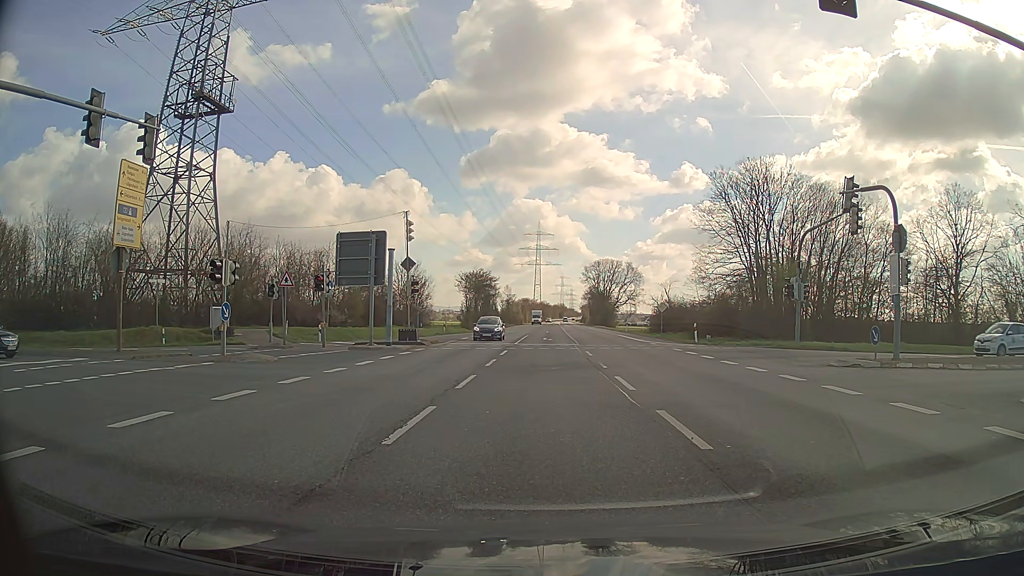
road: secondary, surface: asphalt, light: Day
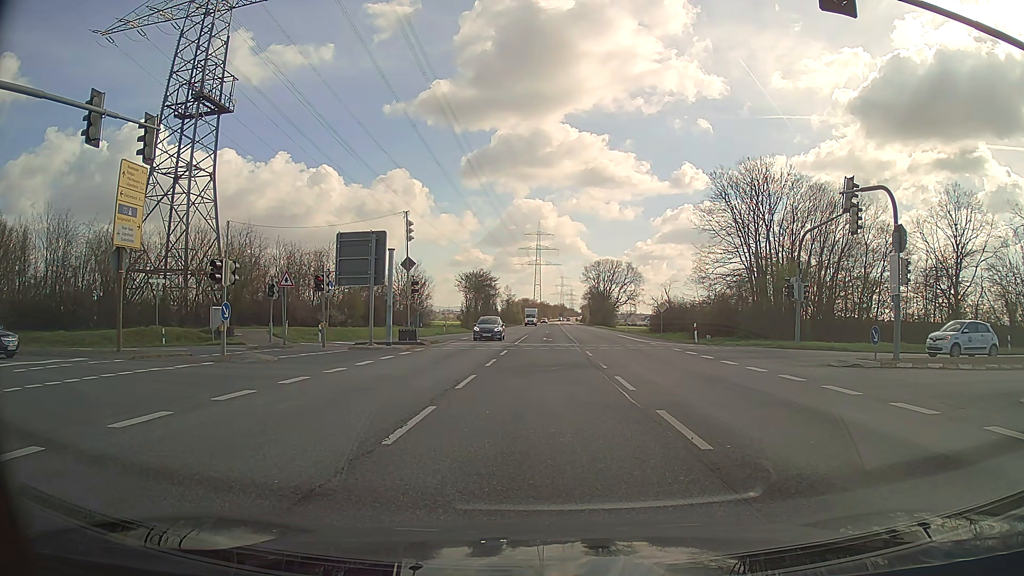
(0.0, 0.0) m; 0°
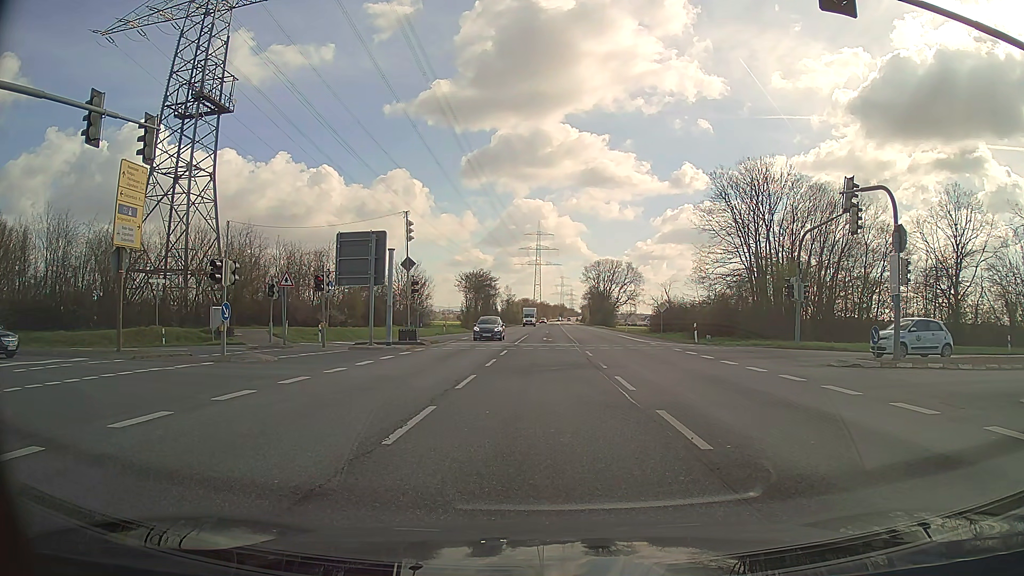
(0.0, 0.0) m; 0°
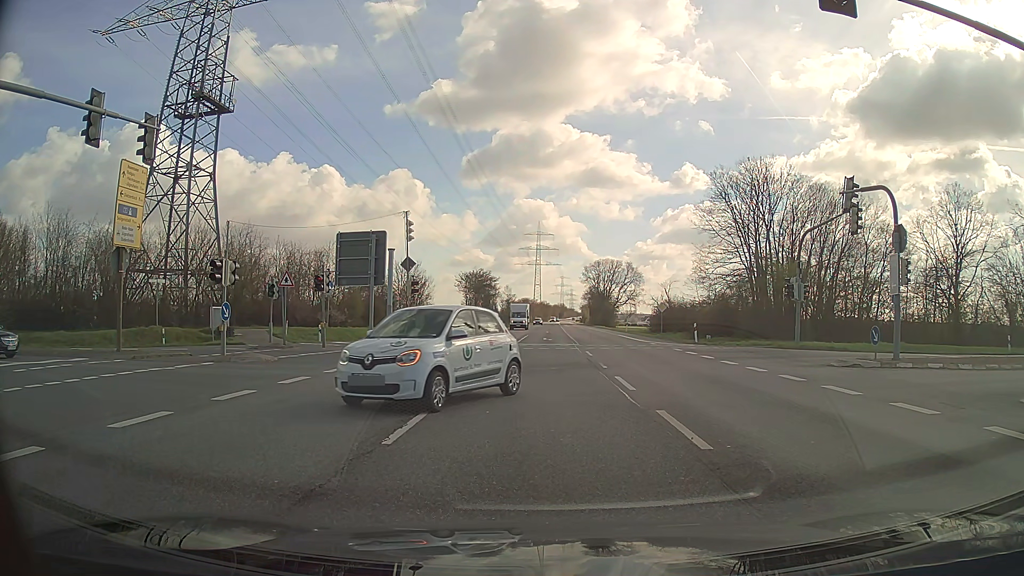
(0.0, 0.0) m; 0°
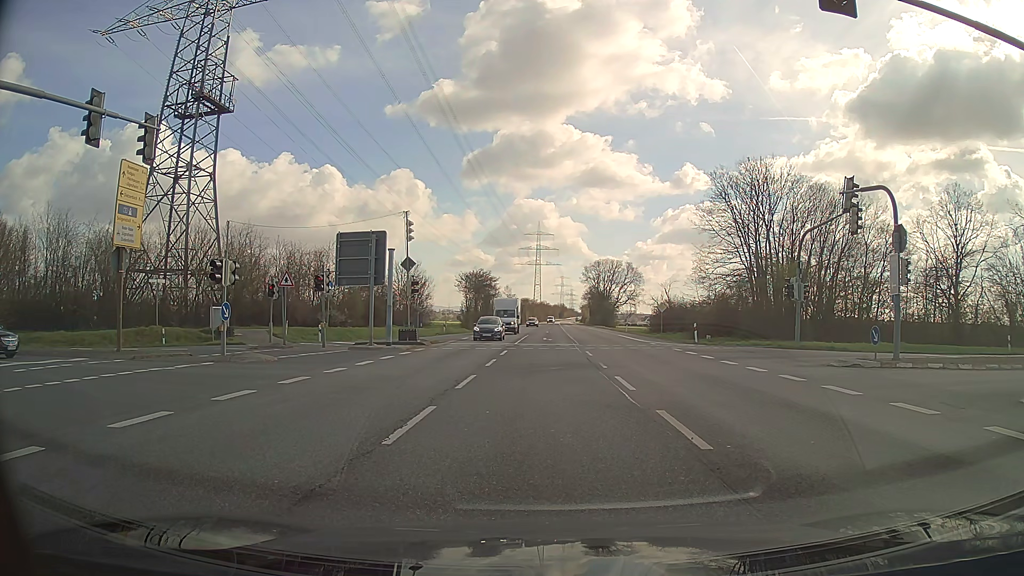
(0.0, 0.0) m; 0°
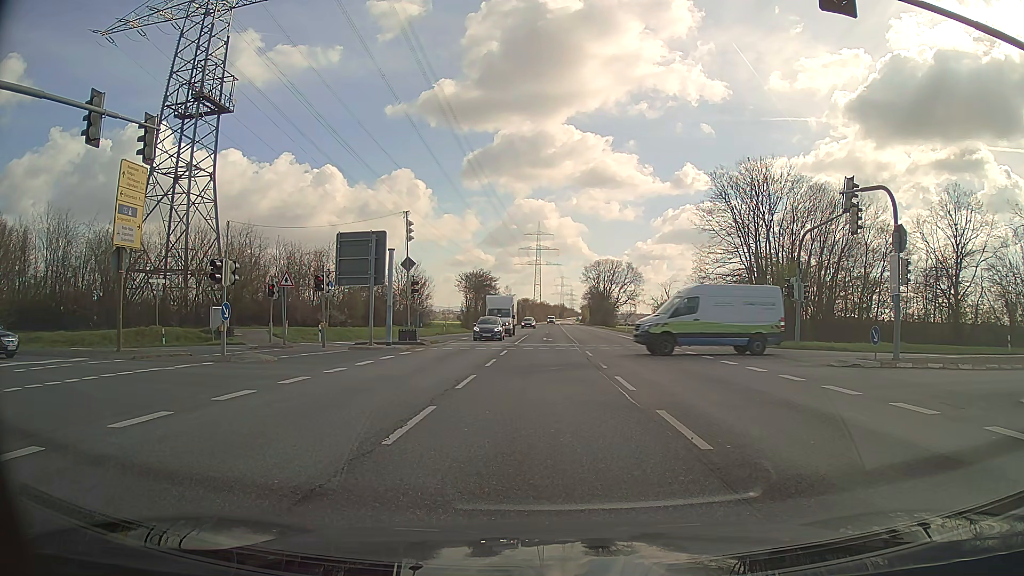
(0.0, 0.0) m; 0°
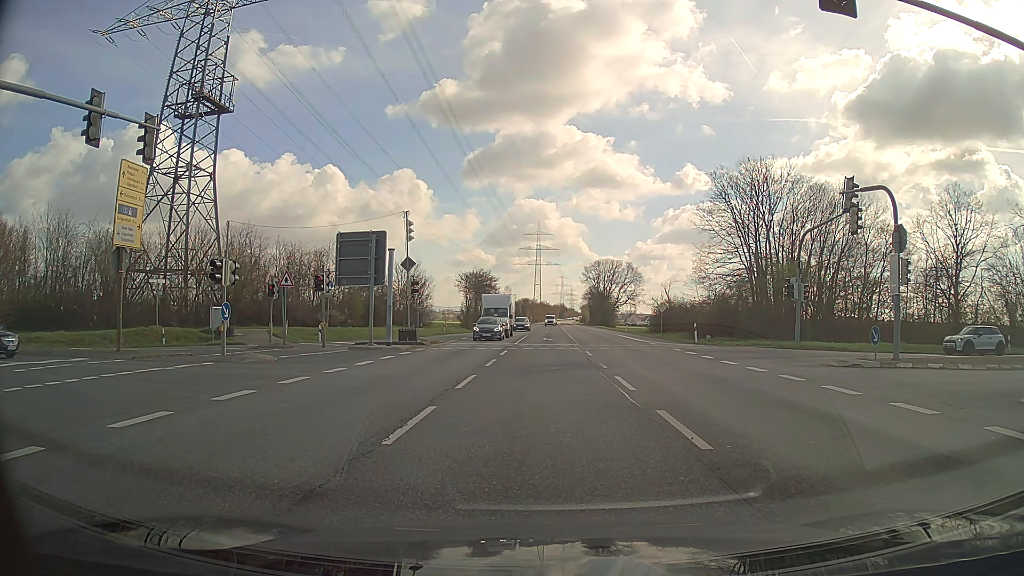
(0.0, 0.0) m; 0°
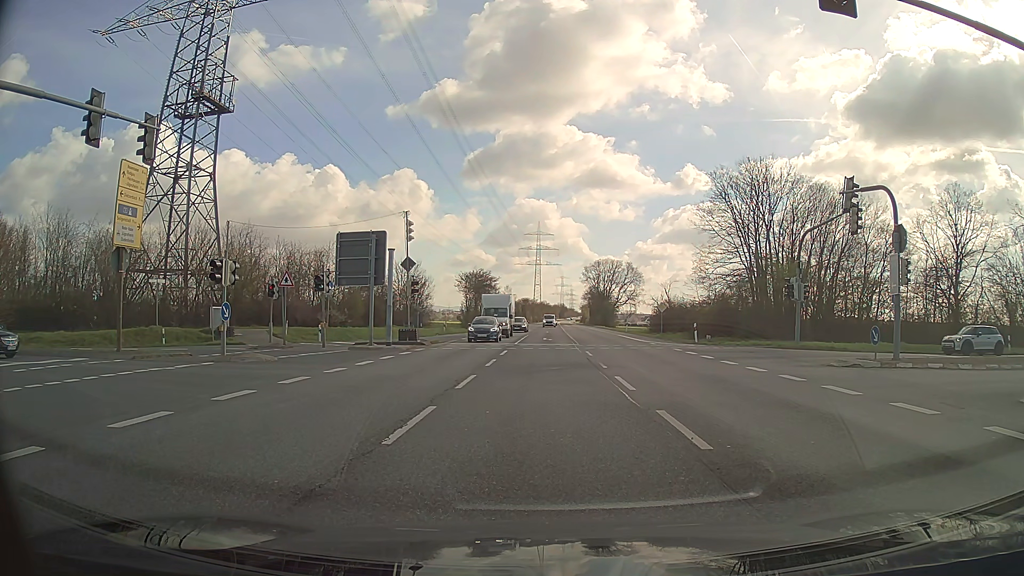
(0.0, 0.0) m; 0°
